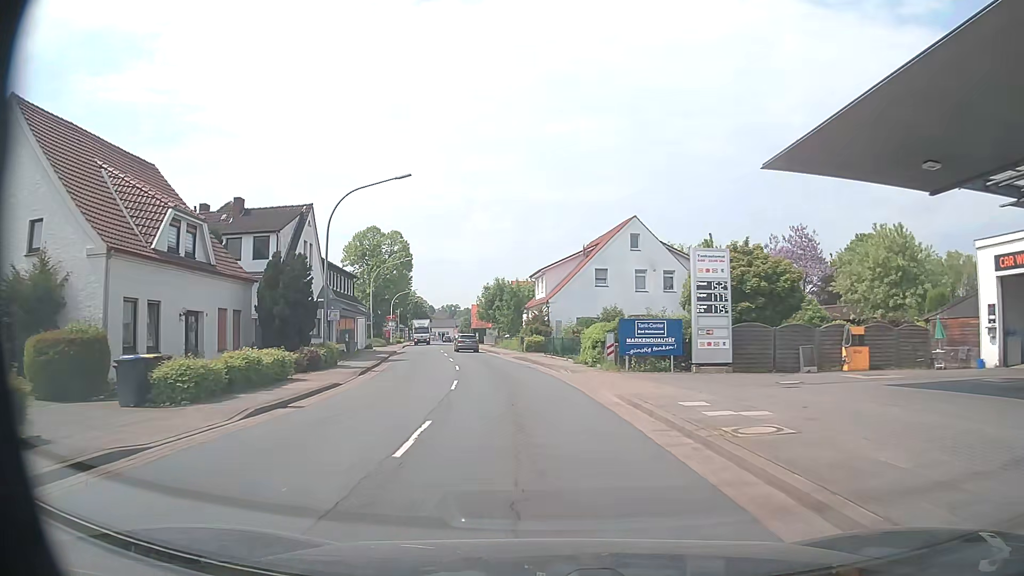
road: primary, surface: asphalt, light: Day
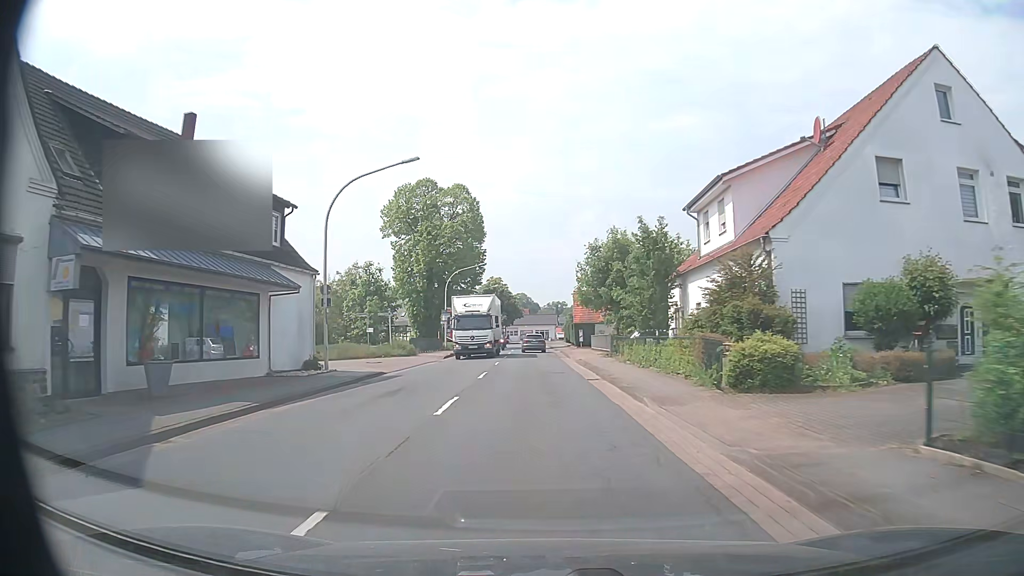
(-2.8, +32.8) m; -9°
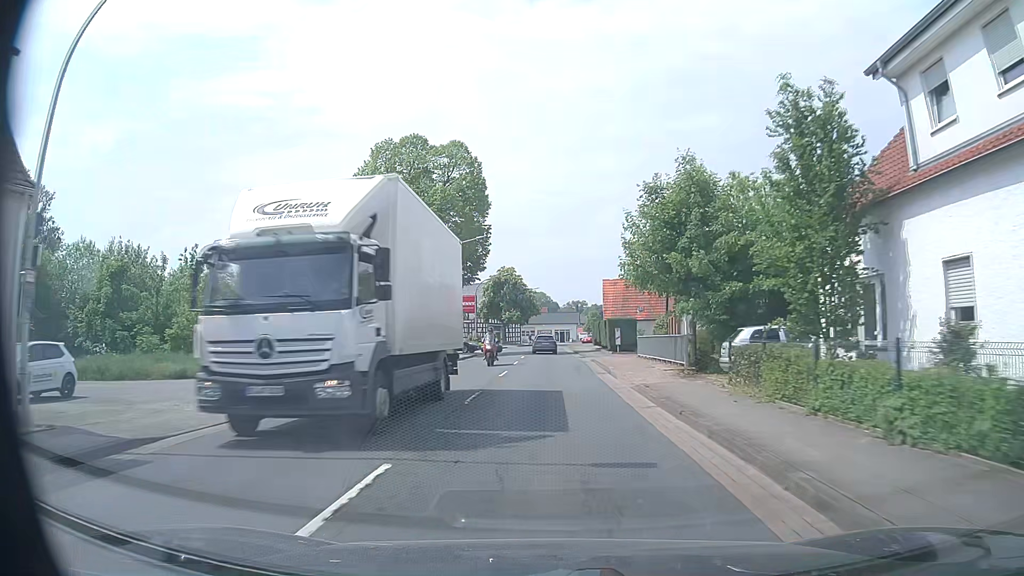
(-0.3, +16.5) m; -2°
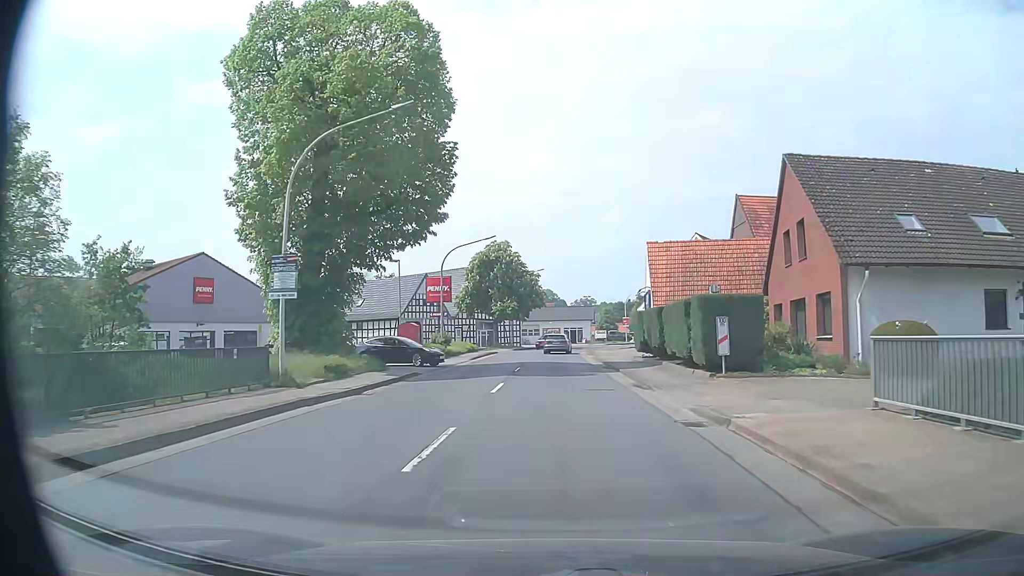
(0.0, +24.8) m; -1°
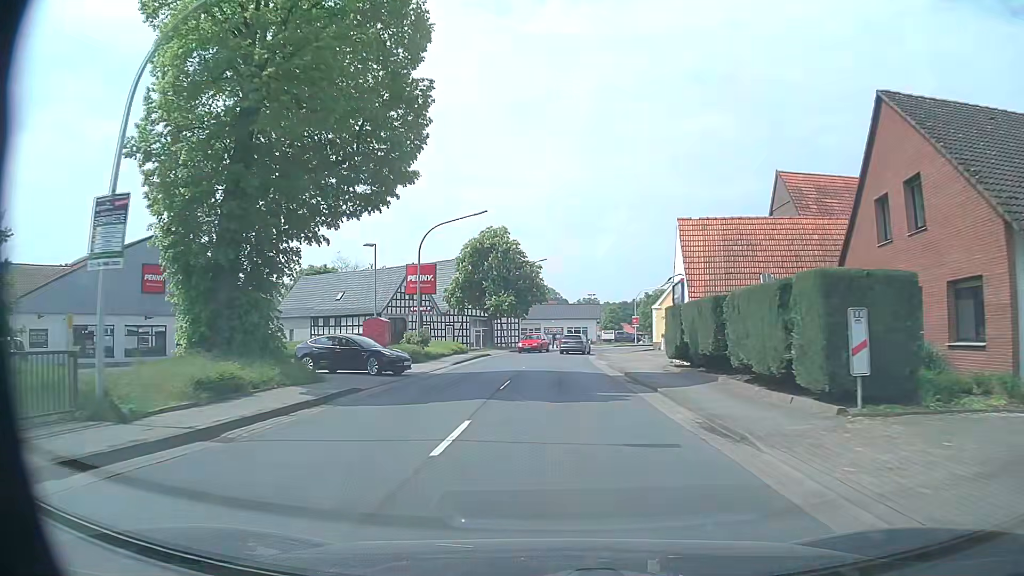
(0.0, +8.3) m; 0°
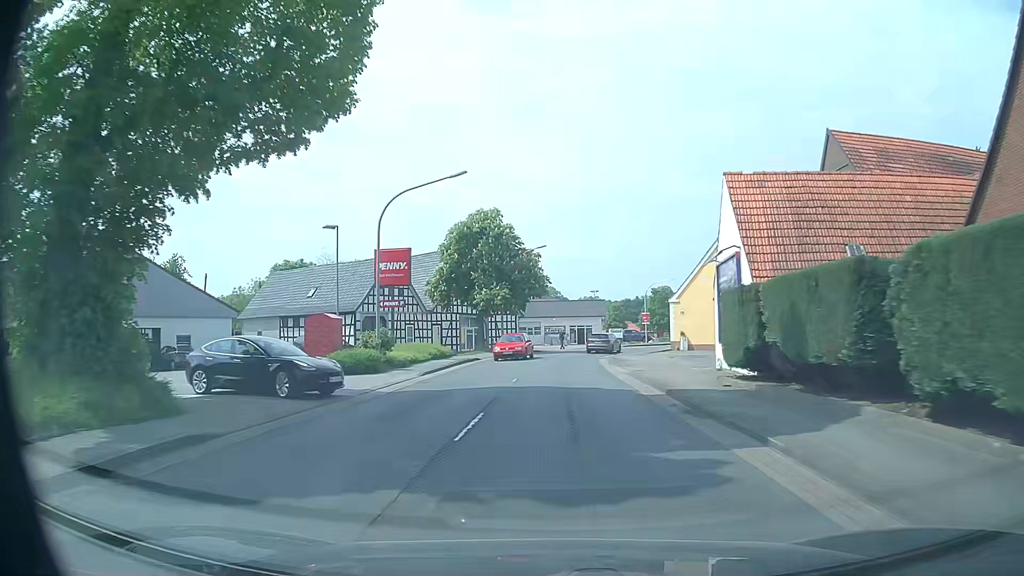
(0.0, +8.3) m; 0°
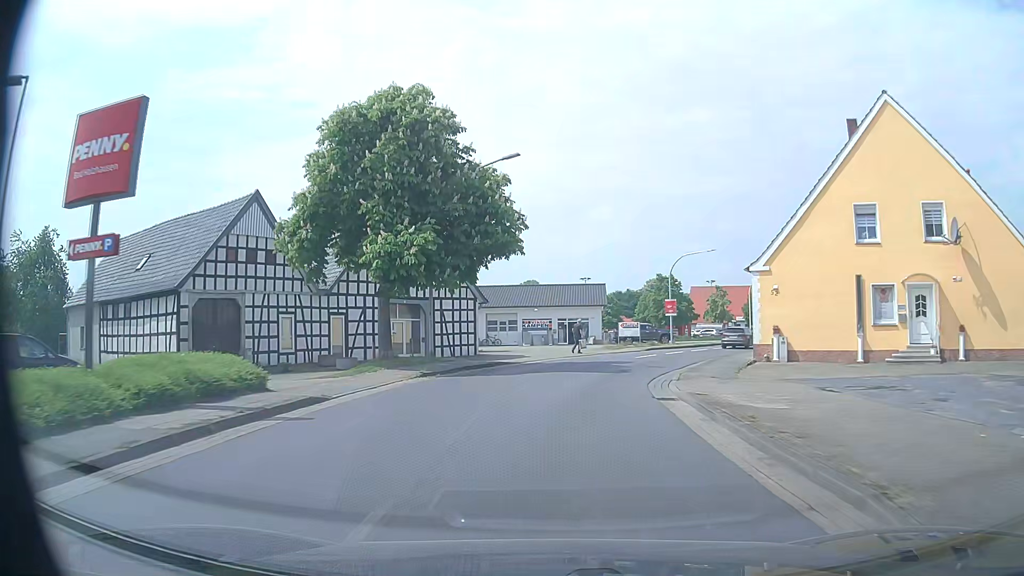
(+0.1, +24.4) m; +1°
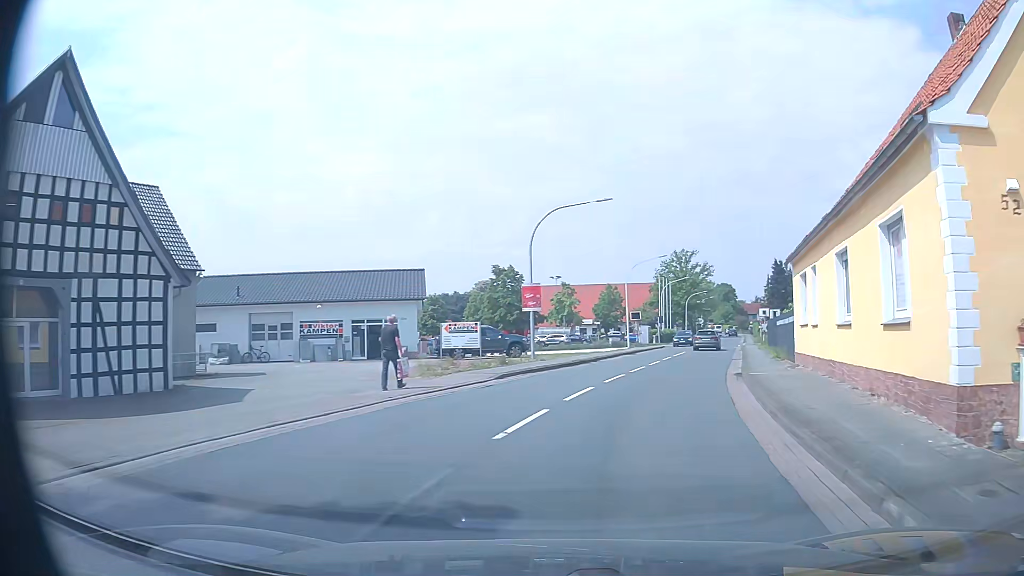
(+1.8, +21.1) m; +14°
